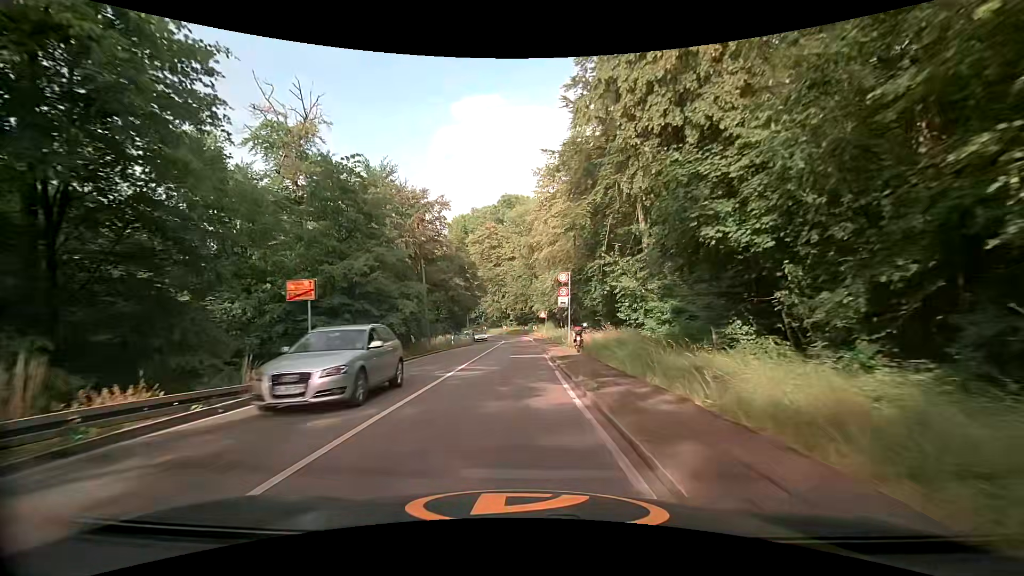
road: secondary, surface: asphalt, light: Day
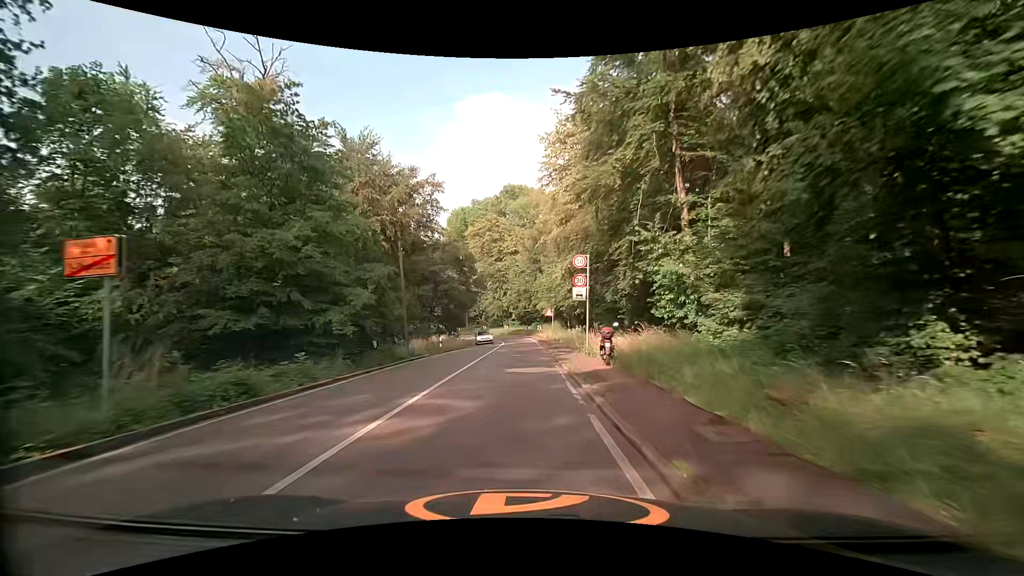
(0.0, +7.4) m; +1°
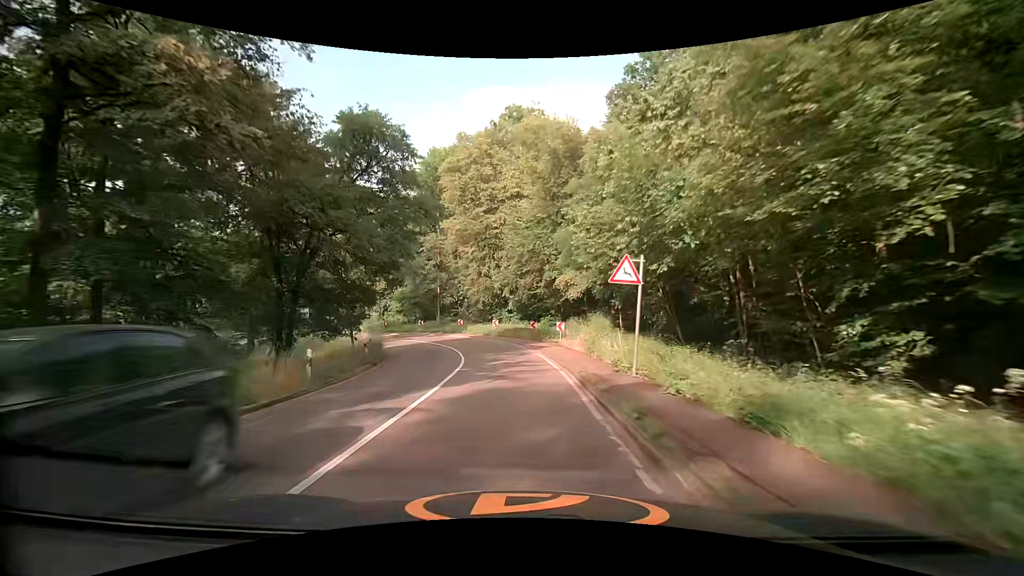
(-0.7, +35.6) m; -2°
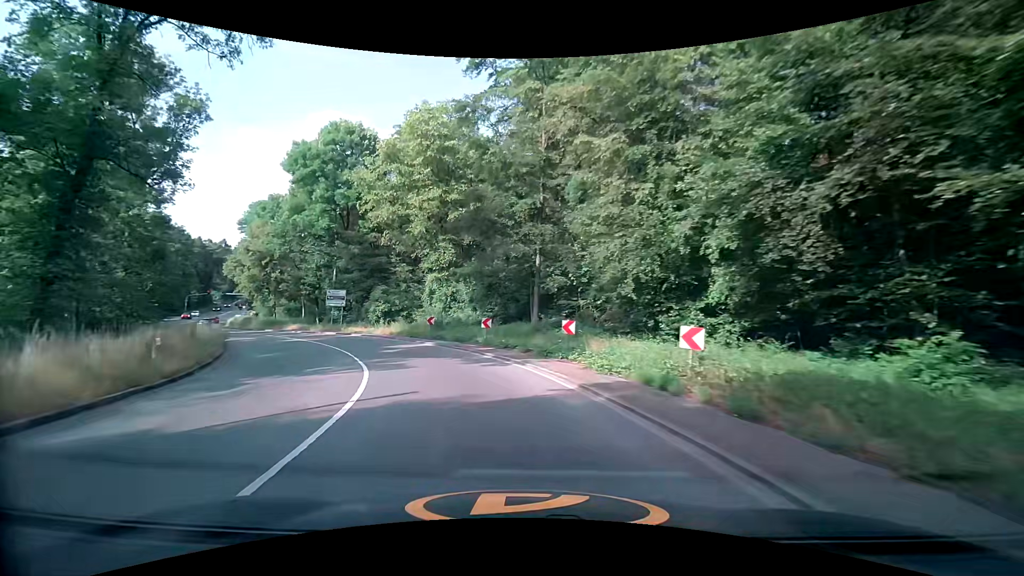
(-2.5, +33.4) m; -16°
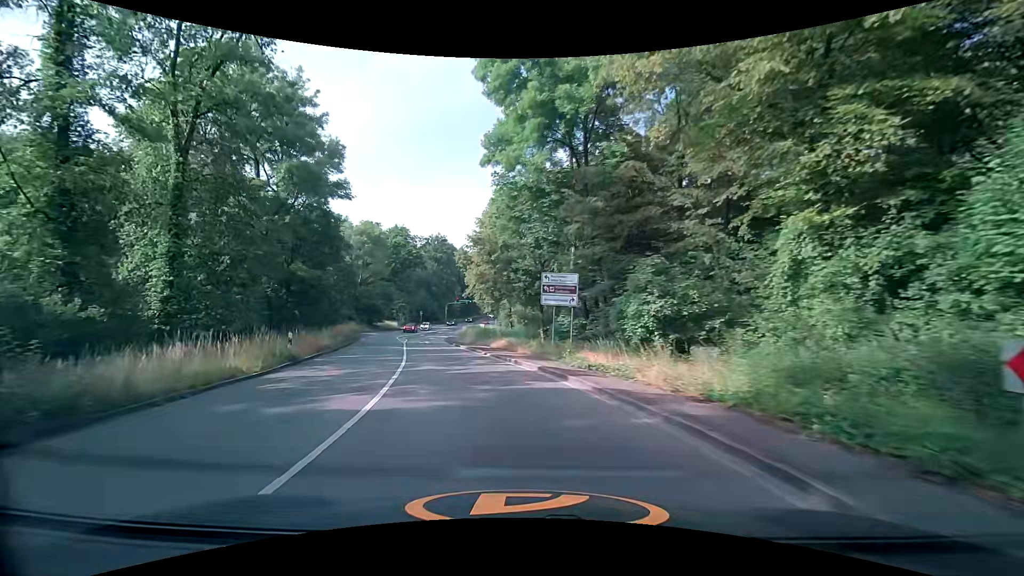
(-6.8, +25.8) m; -29°
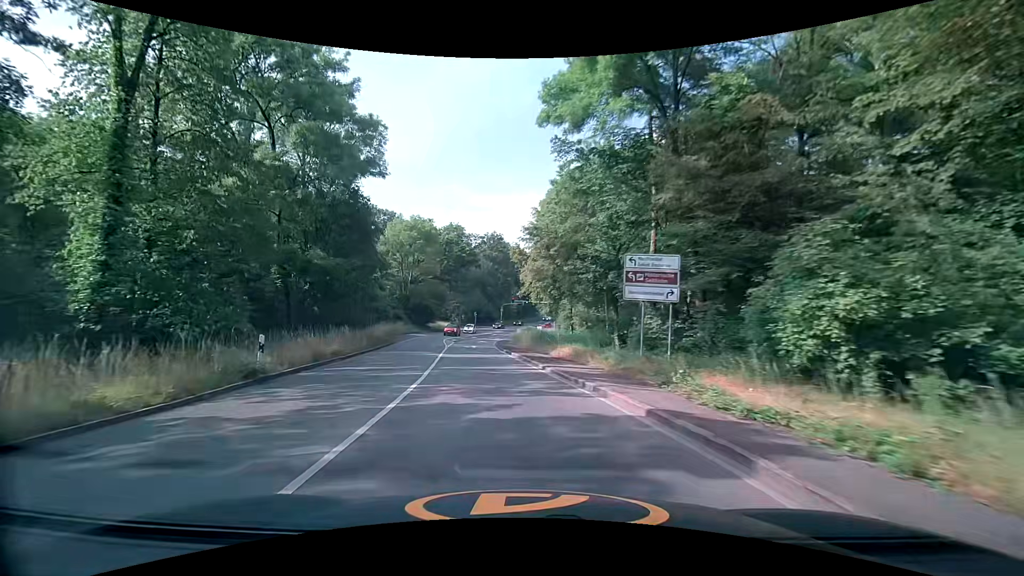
(-0.4, +6.9) m; -7°
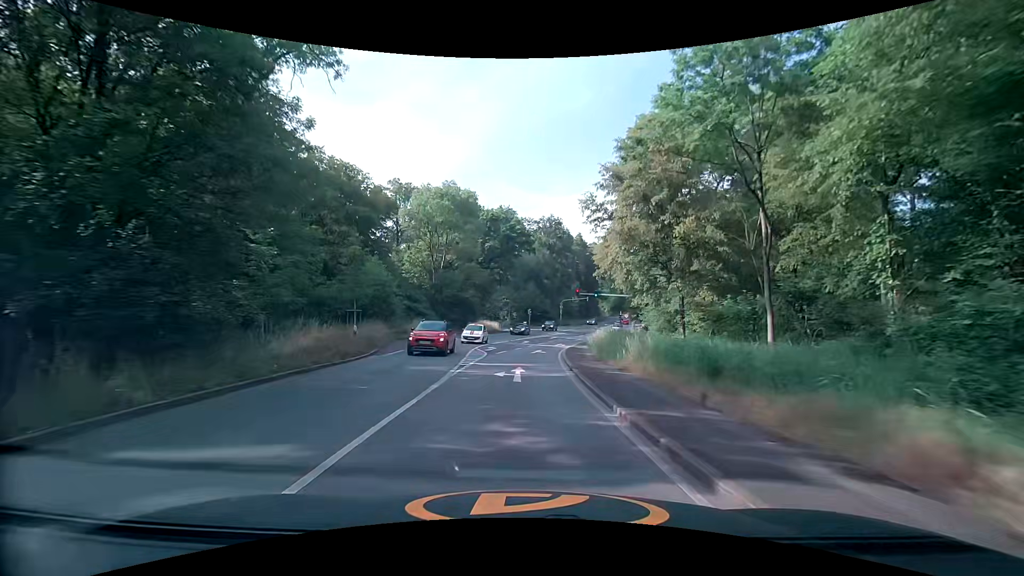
(-1.5, +21.0) m; -6°
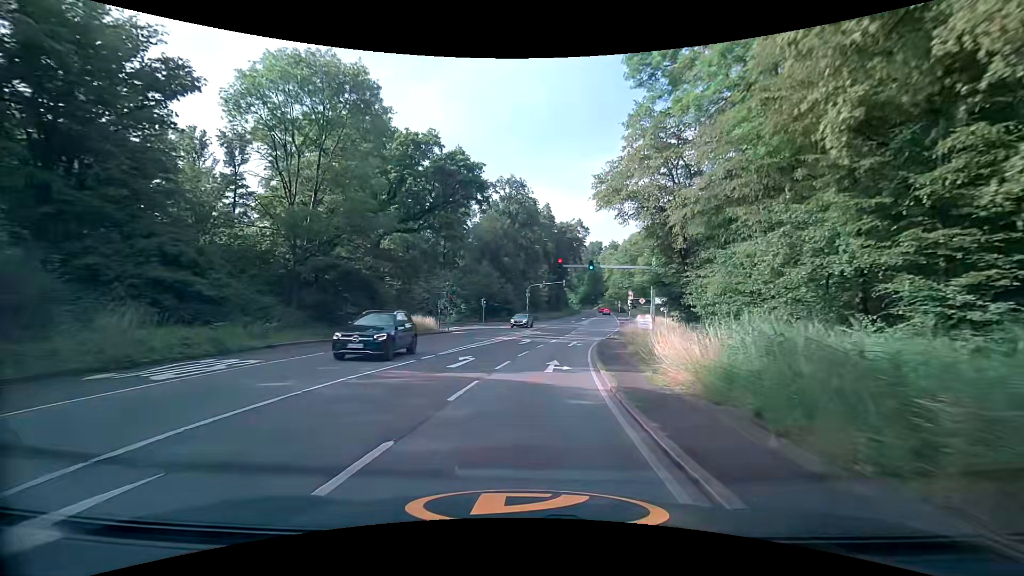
(+0.5, +29.5) m; +4°
(0, +10) (+1, +20) (+3, +30) (+4, +40) (+6, +49) (+9, +59) (+11, +69) (+13, +79) (+15, +89) (+16, +98) m
